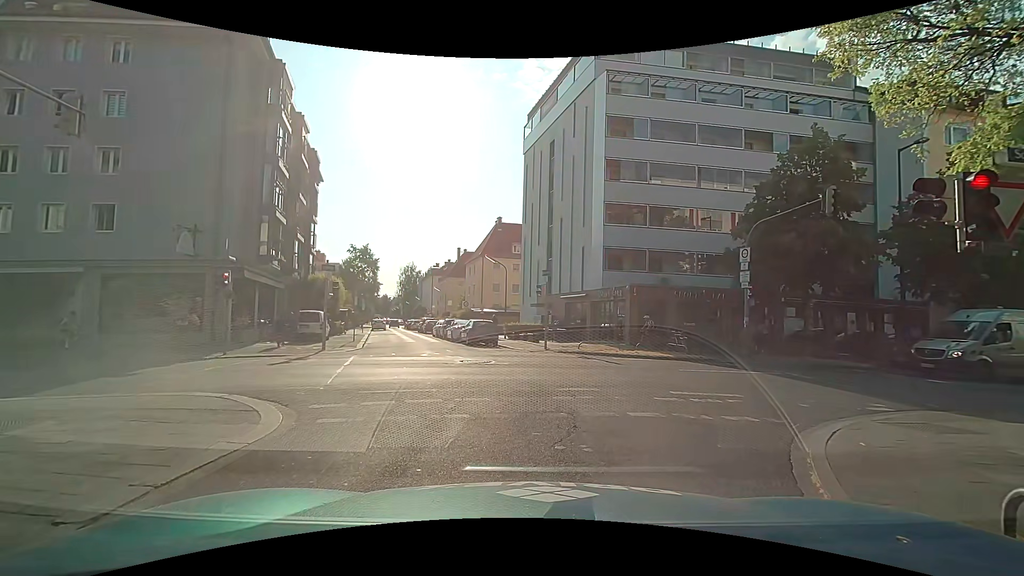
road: residential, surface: asphalt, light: Day
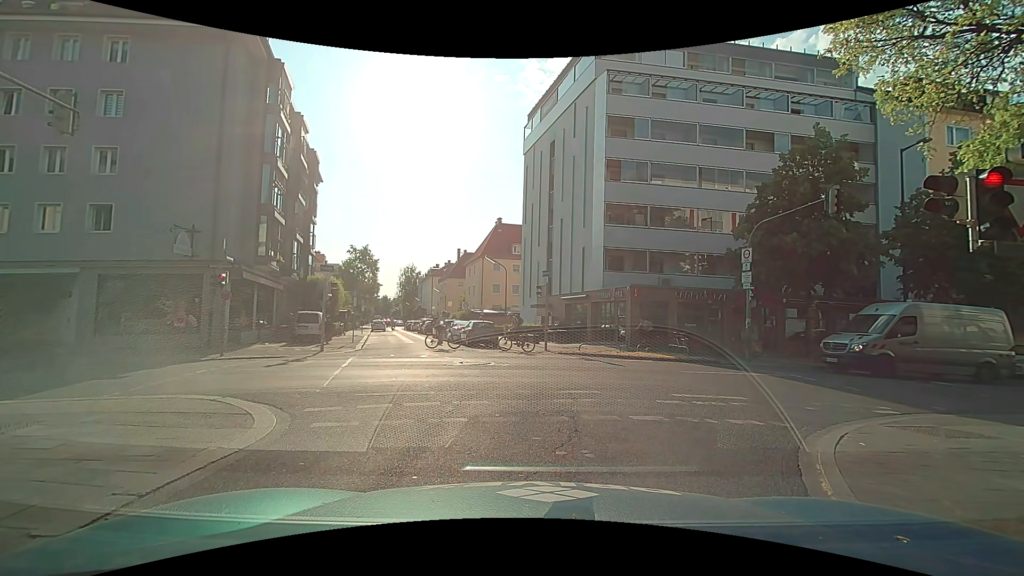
(0.0, +0.2) m; 0°
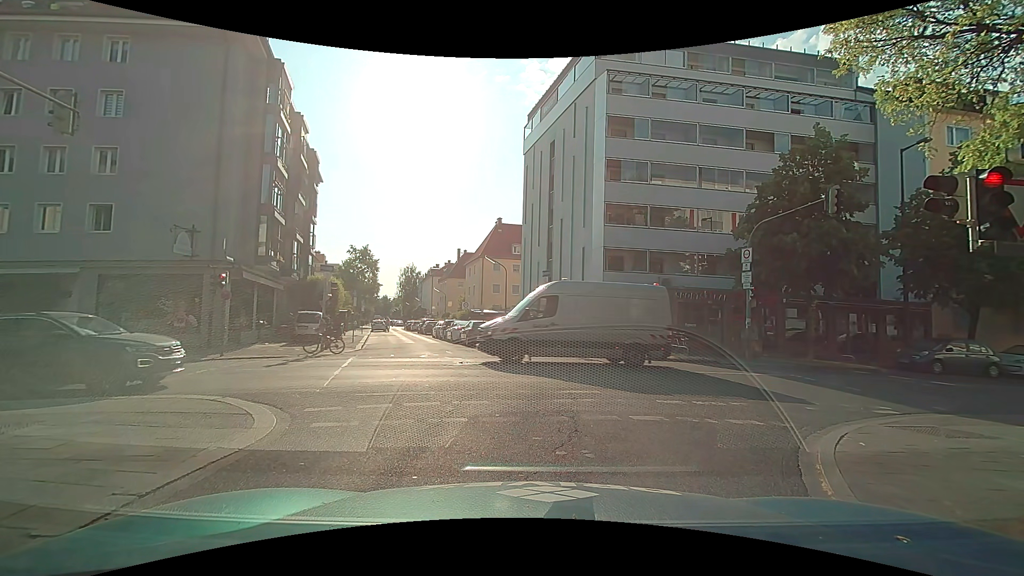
(0.0, 0.0) m; 0°
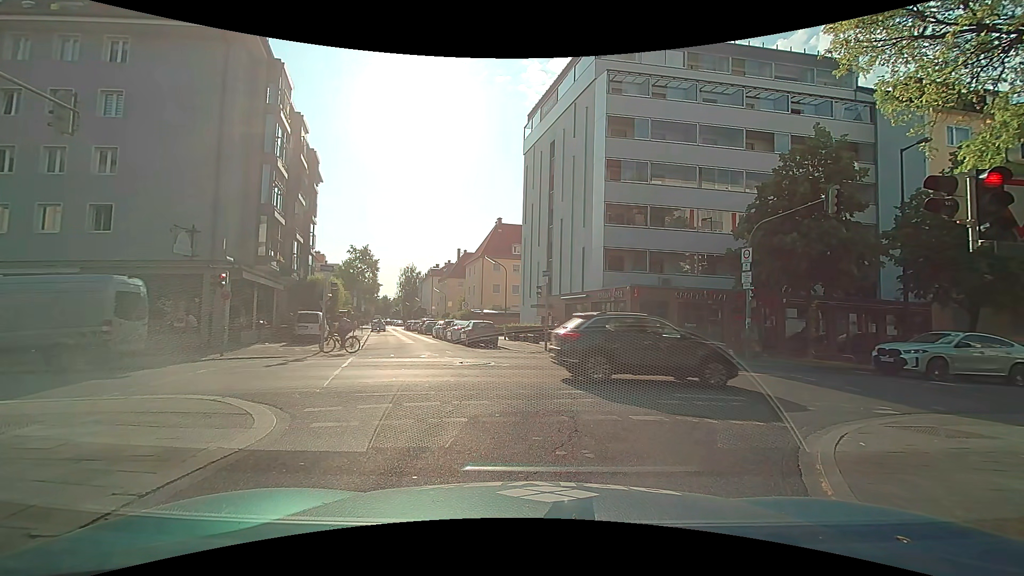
(0.0, 0.0) m; 0°
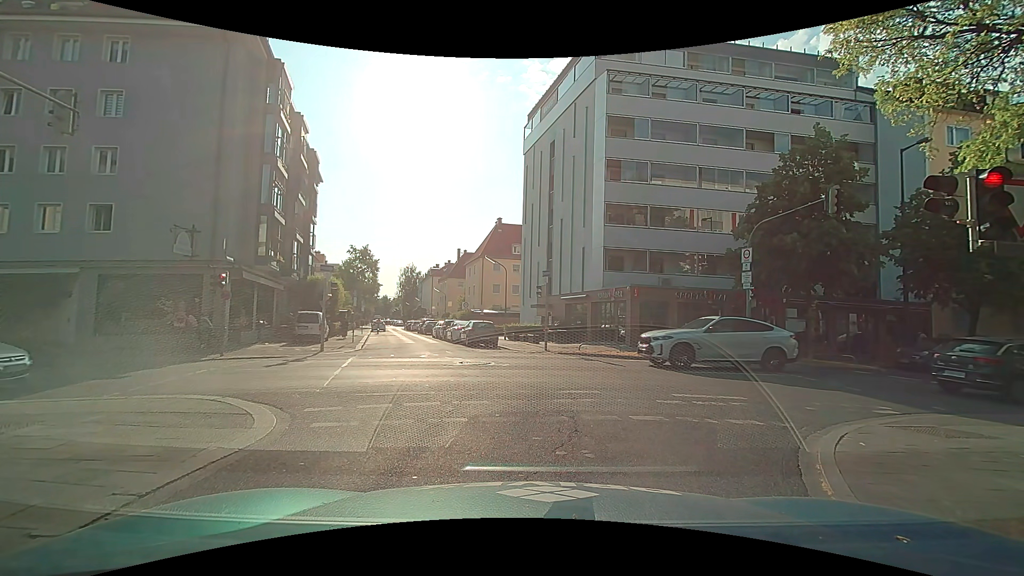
(0.0, 0.0) m; 0°
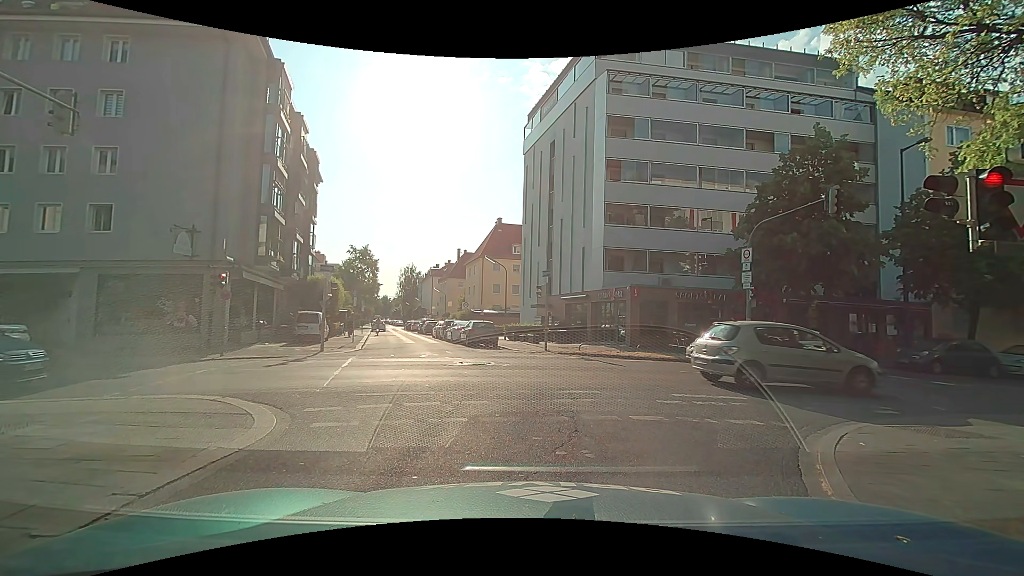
(0.0, 0.0) m; 0°
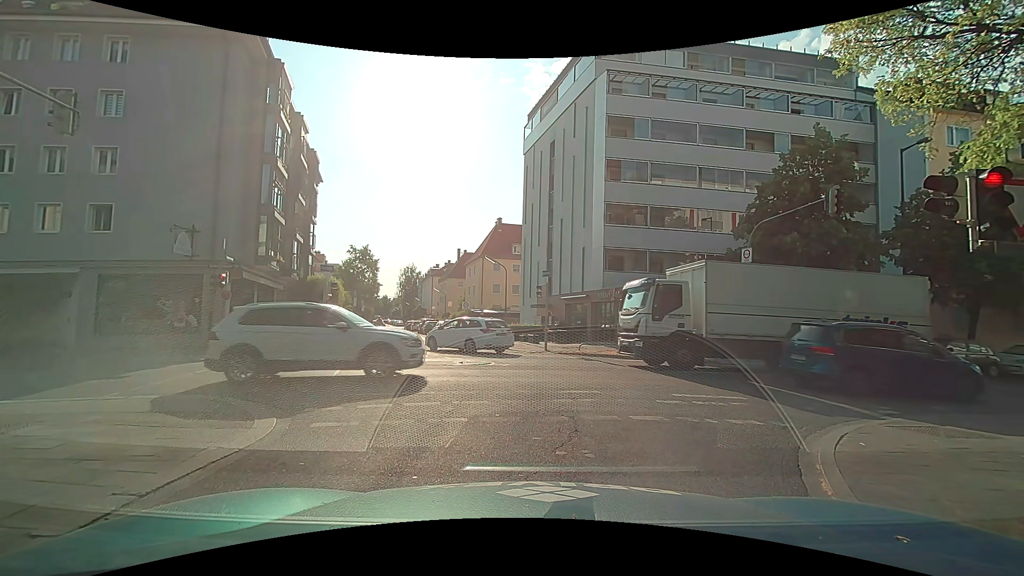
(0.0, 0.0) m; 0°
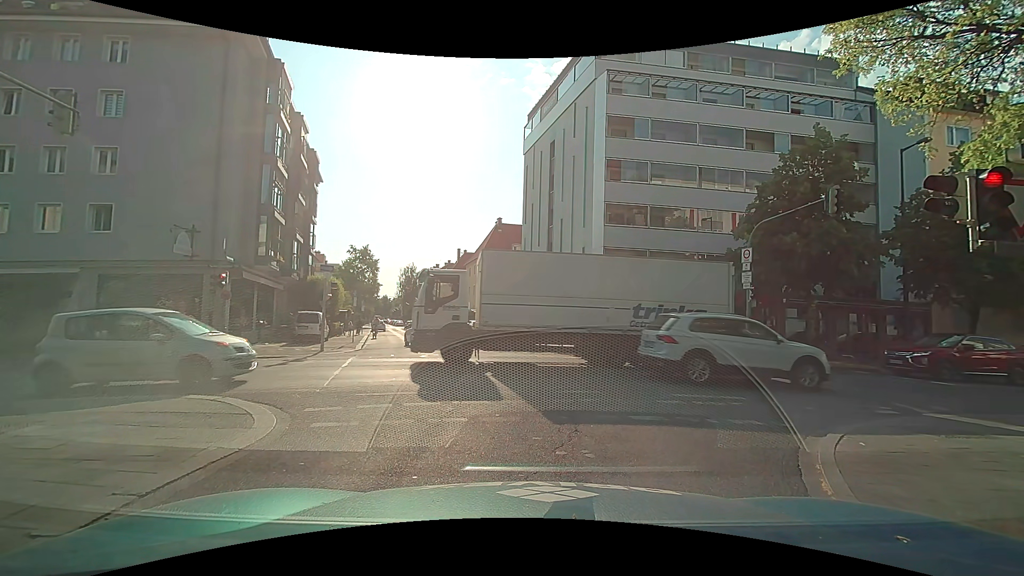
(0.0, 0.0) m; 0°
